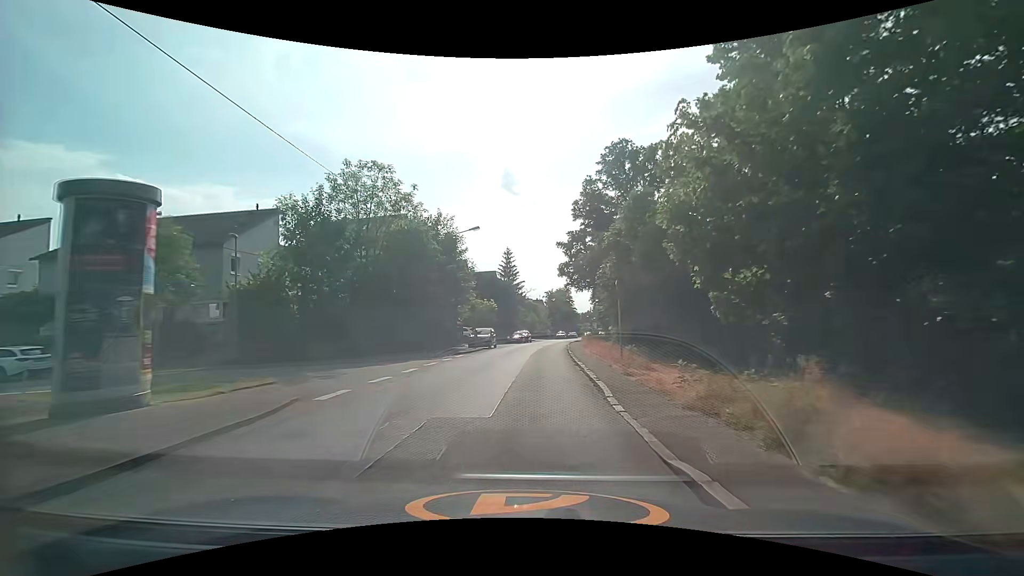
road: tertiary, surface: asphalt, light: Day
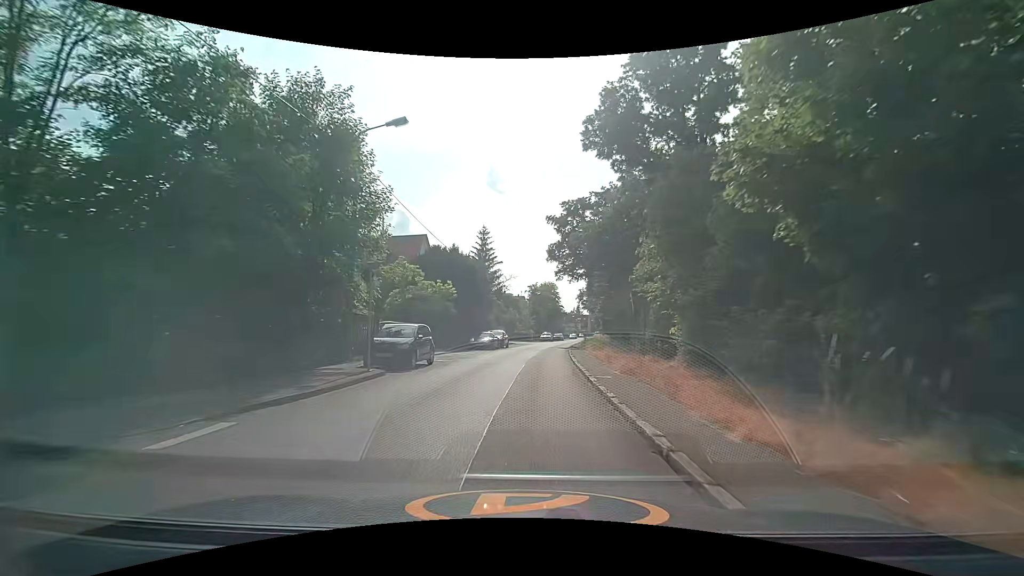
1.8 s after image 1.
(+0.5, +19.4) m; +3°
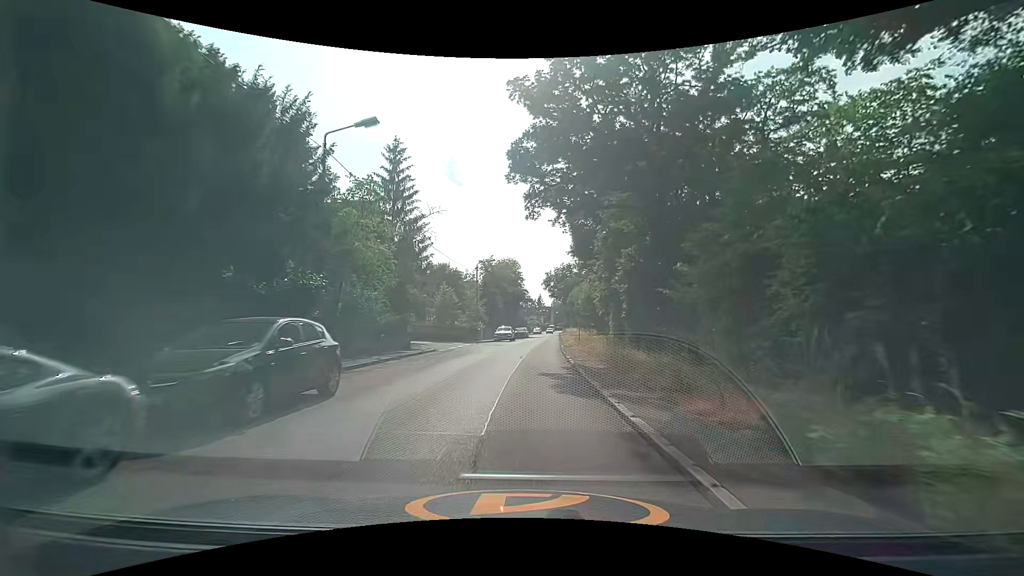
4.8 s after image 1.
(+1.1, +33.3) m; +5°
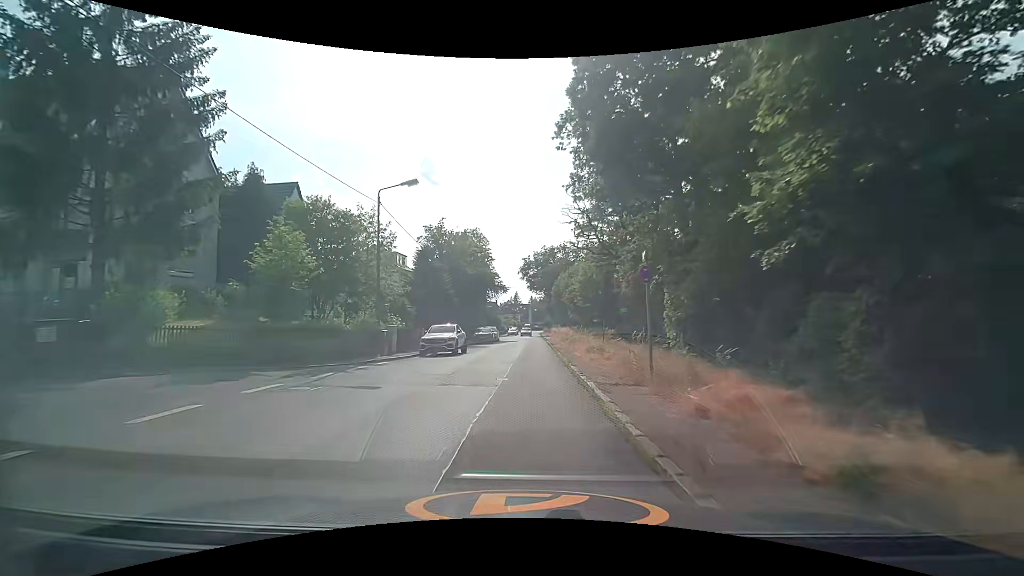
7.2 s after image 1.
(+0.5, +27.4) m; +2°
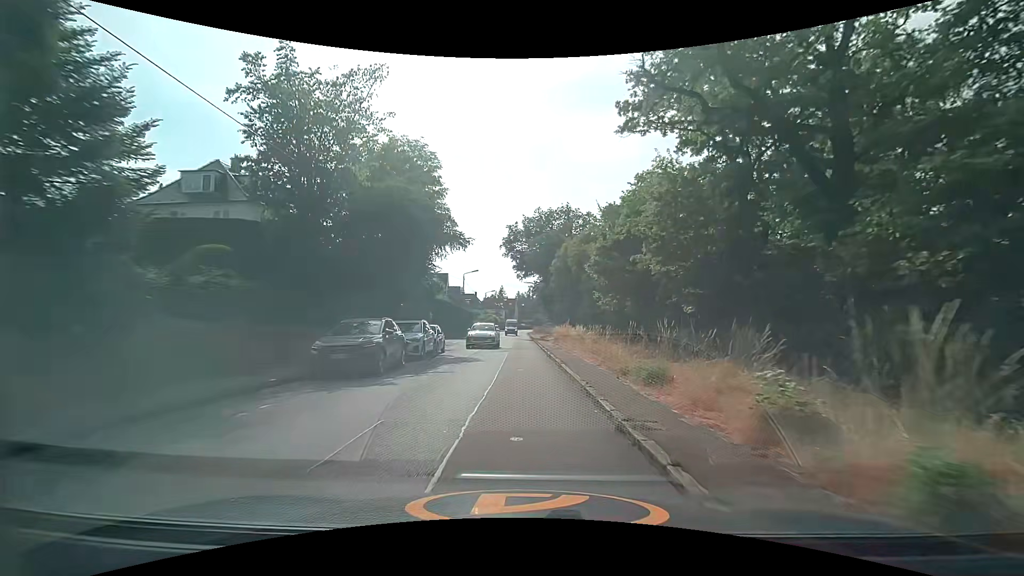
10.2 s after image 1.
(+0.4, +32.8) m; +2°
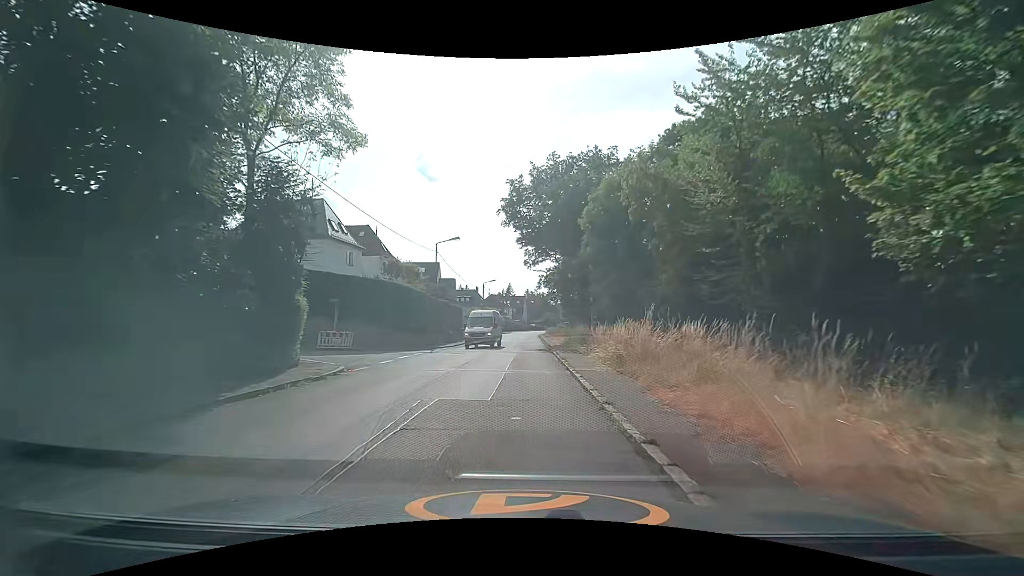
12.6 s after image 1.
(-0.1, +23.3) m; -1°
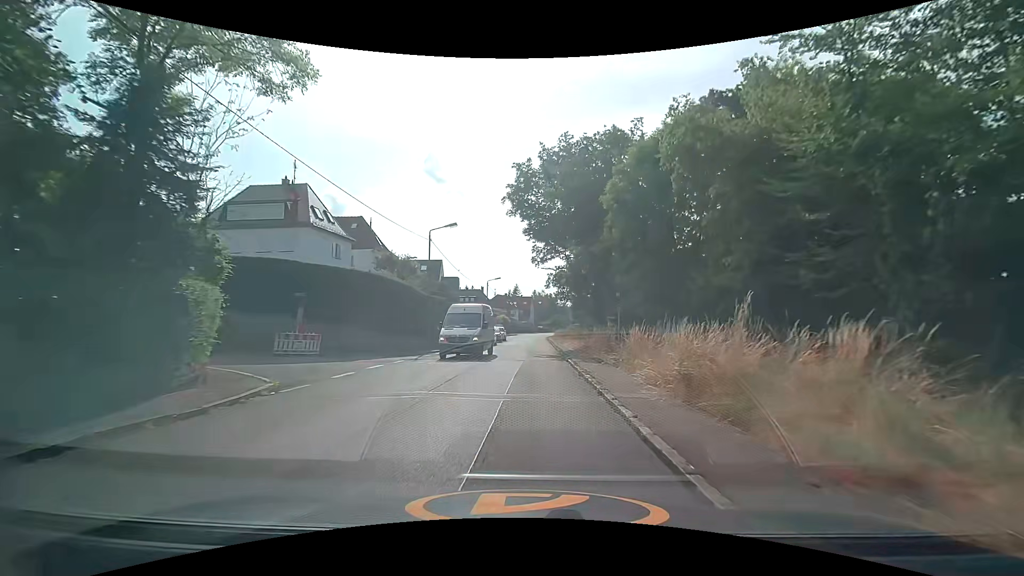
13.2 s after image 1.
(0.0, +5.7) m; -1°
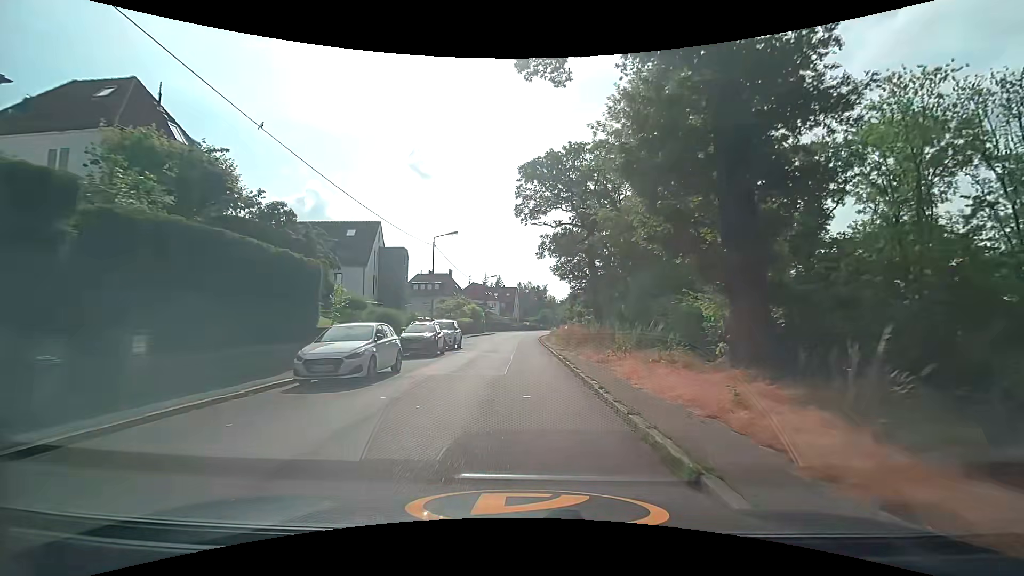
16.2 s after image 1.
(+0.7, +31.6) m; +3°
(0, +10) (0, +20) (-1, +30) (-1, +40) (-1, +50) (-1, +60) (0, +70) (+1, +80) (+3, +90) (+5, +99) m
